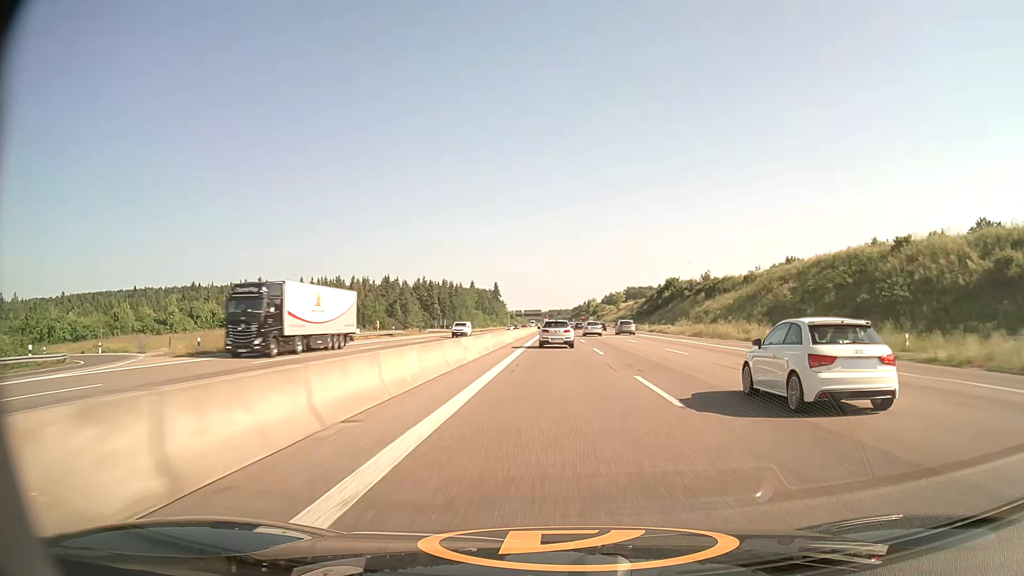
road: motorway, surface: asphalt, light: Day
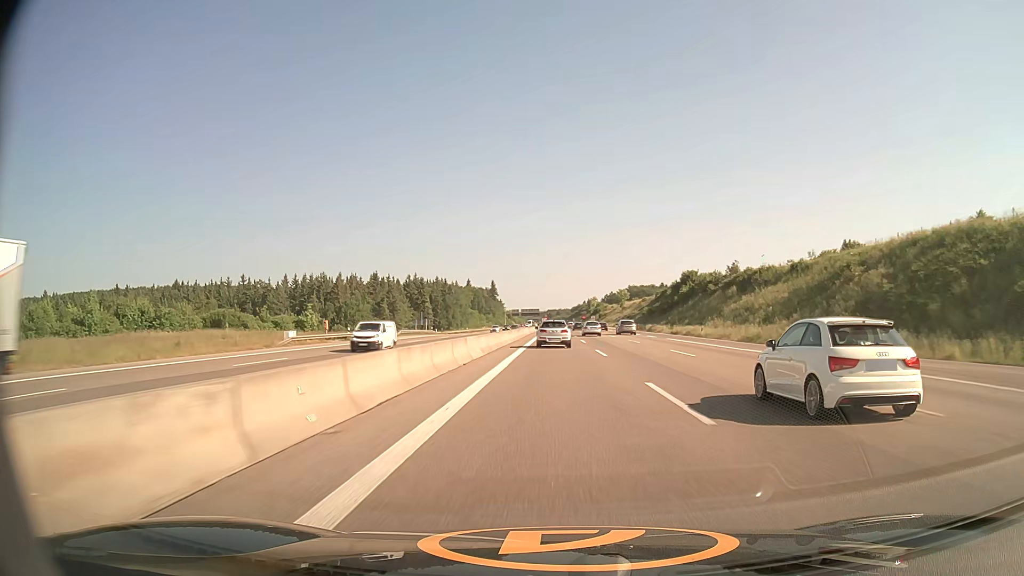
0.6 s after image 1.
(0.0, +19.6) m; 0°
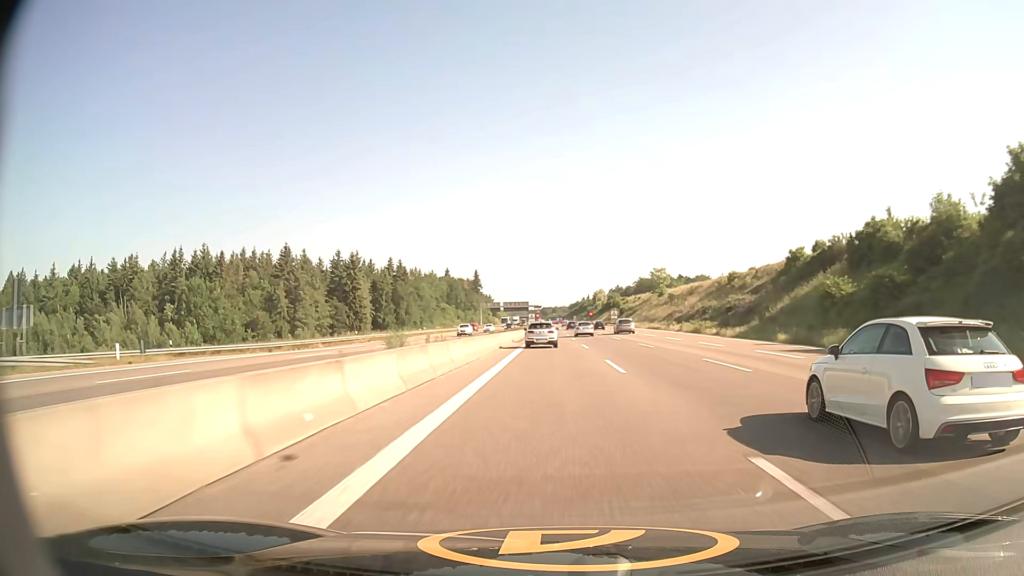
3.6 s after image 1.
(+0.3, +97.9) m; 0°
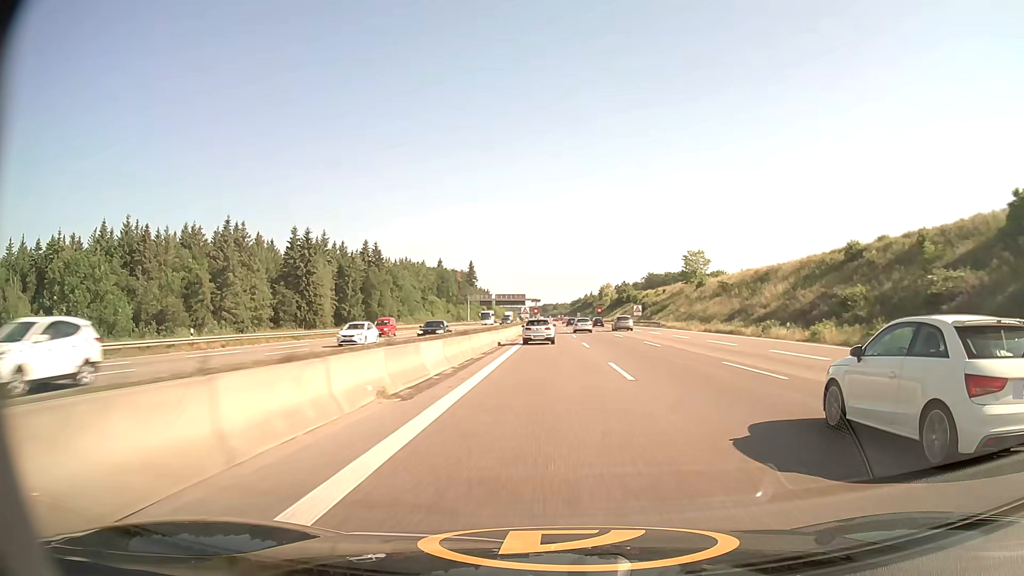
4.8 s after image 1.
(-0.1, +39.0) m; 0°
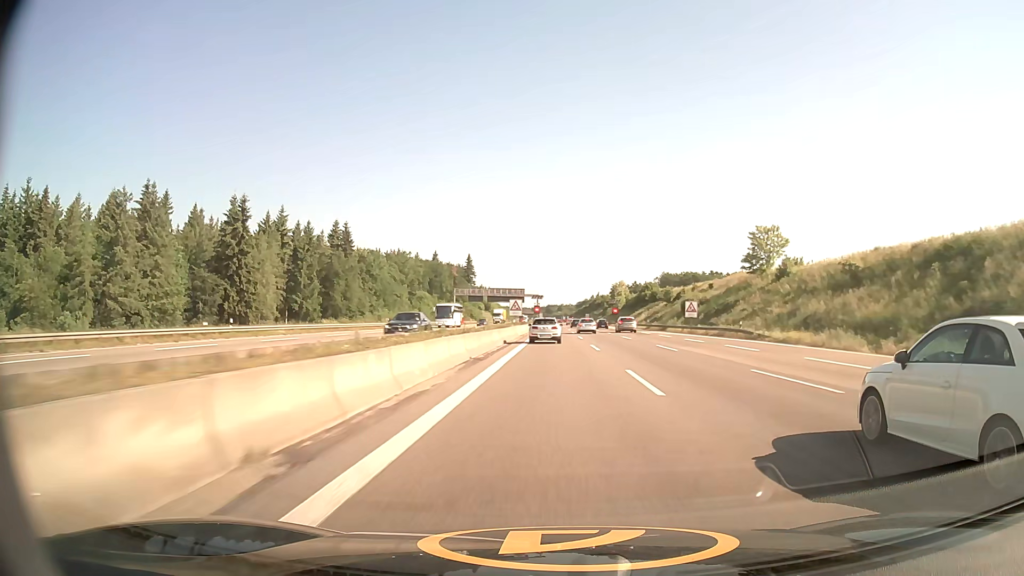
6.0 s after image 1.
(-0.2, +38.8) m; 0°
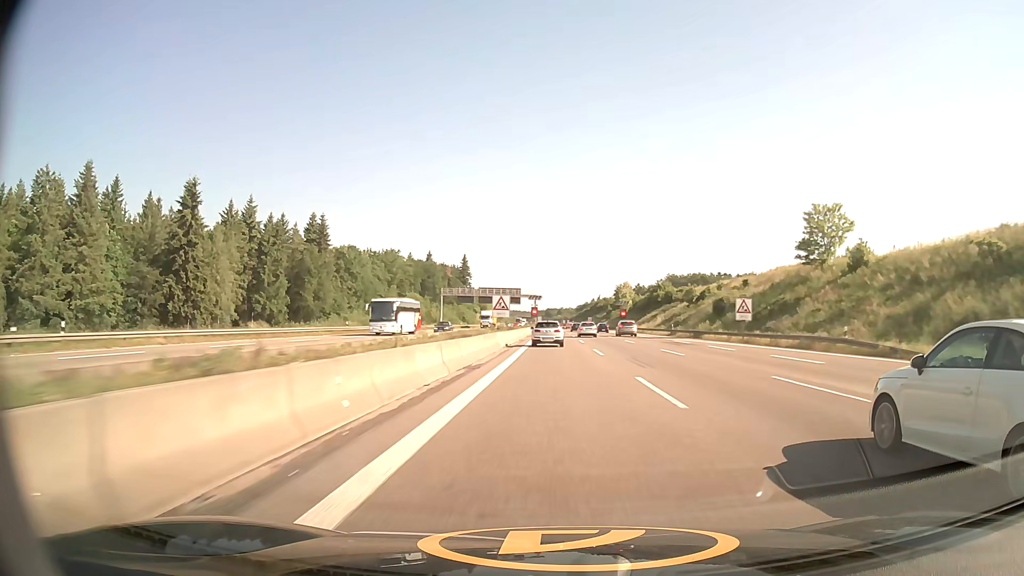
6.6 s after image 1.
(0.0, +19.3) m; 0°
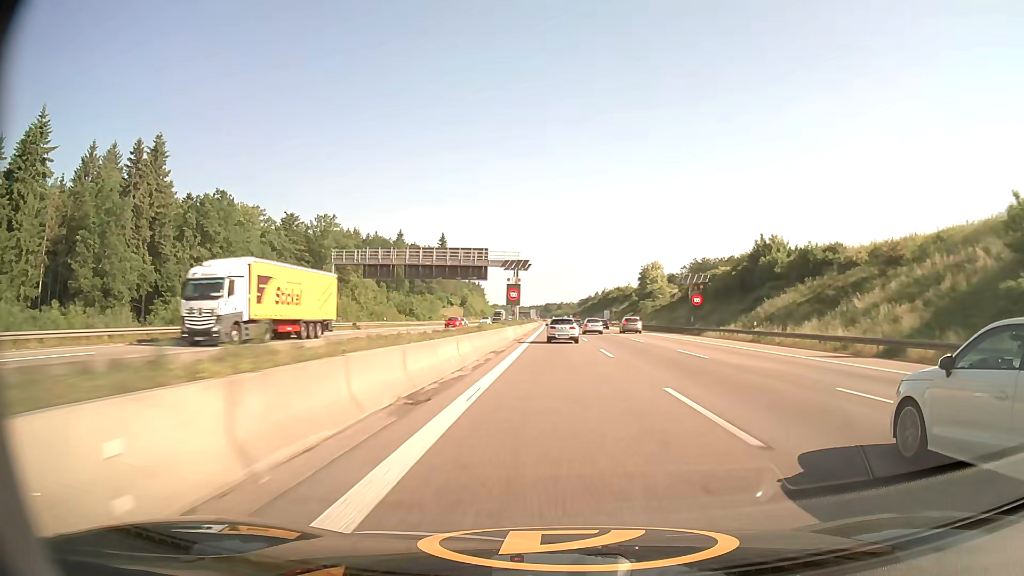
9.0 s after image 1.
(0.0, +75.2) m; 0°
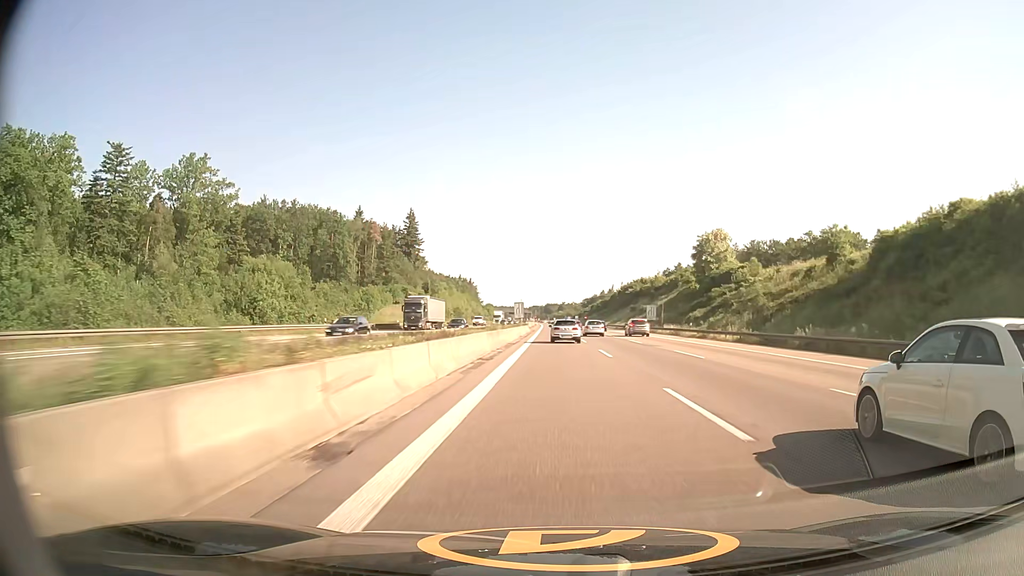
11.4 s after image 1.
(0.0, +70.9) m; 0°
(0, +10) (0, +20) (0, +30) (0, +40) (0, +50) (0, +60) (0, +70) (0, +80) (0, +90) (0, +100) m
